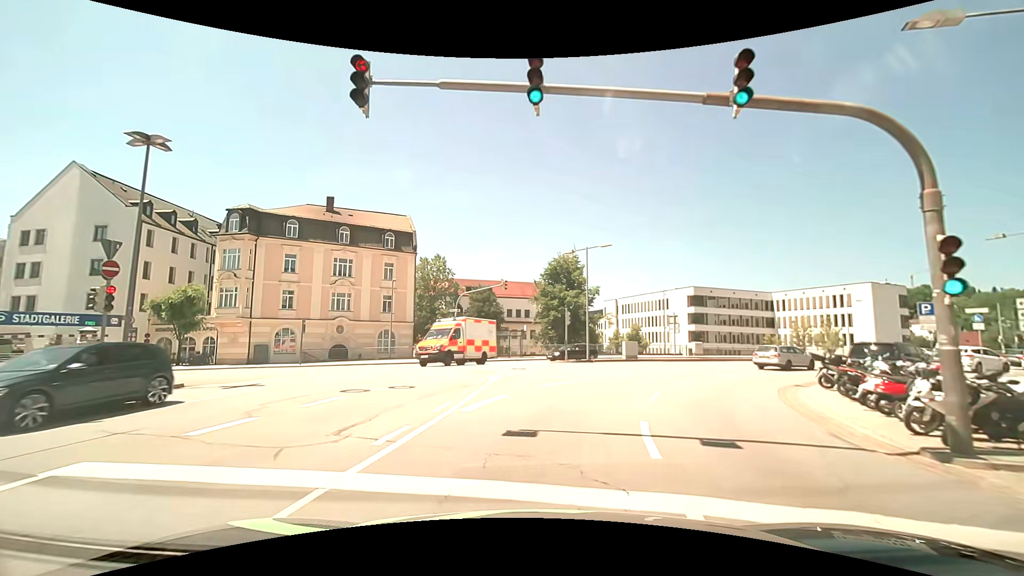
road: primary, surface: asphalt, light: Day
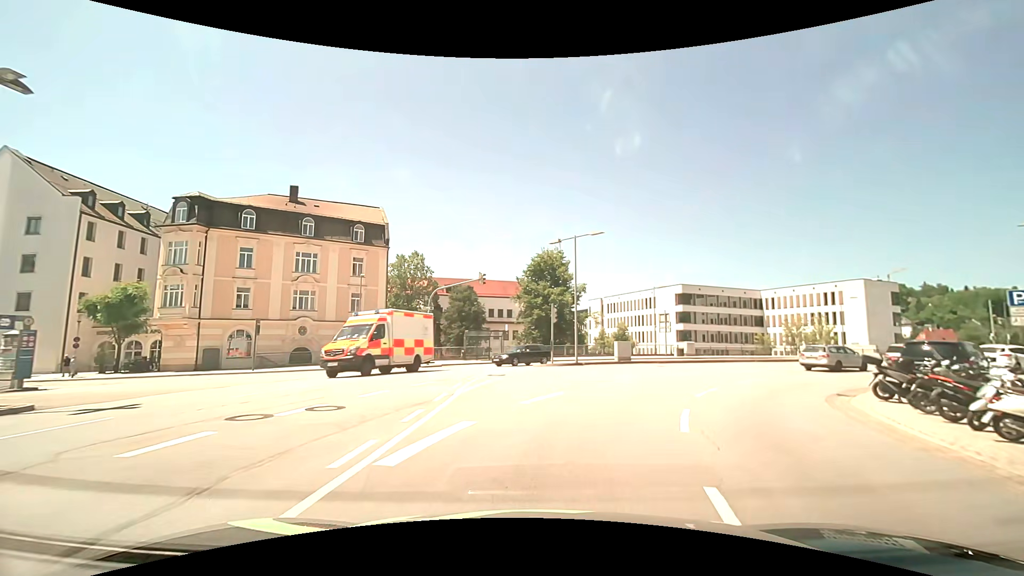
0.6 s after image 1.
(0.0, +4.0) m; +2°
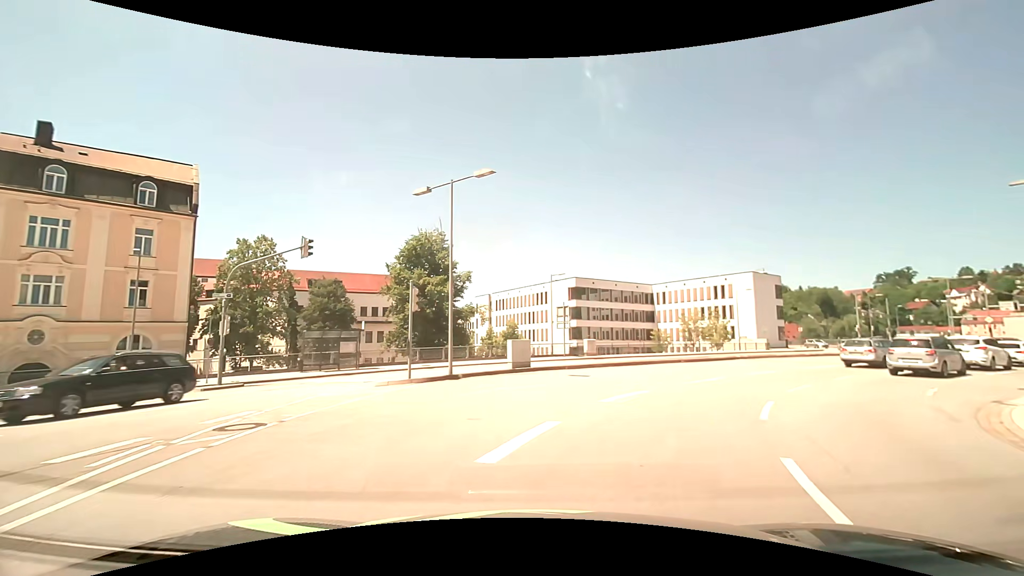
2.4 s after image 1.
(+1.0, +10.8) m; +13°
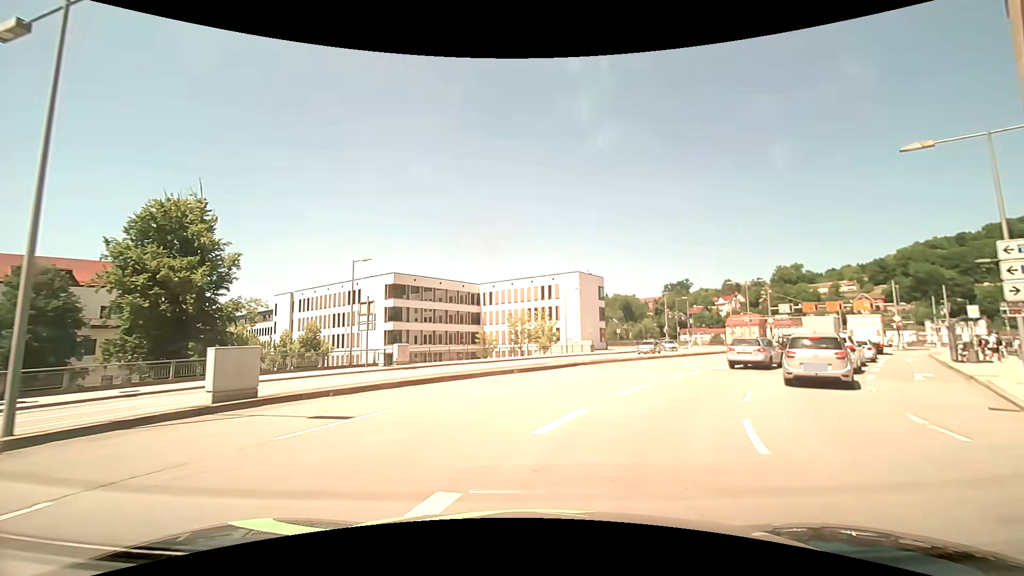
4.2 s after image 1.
(+1.5, +9.4) m; +19°
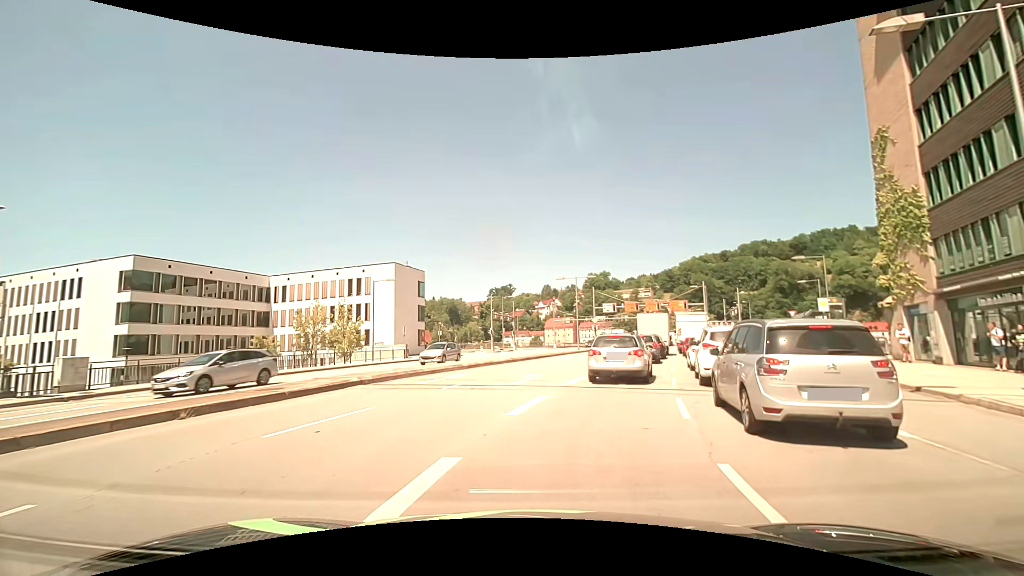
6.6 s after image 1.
(+1.8, +10.1) m; +19°
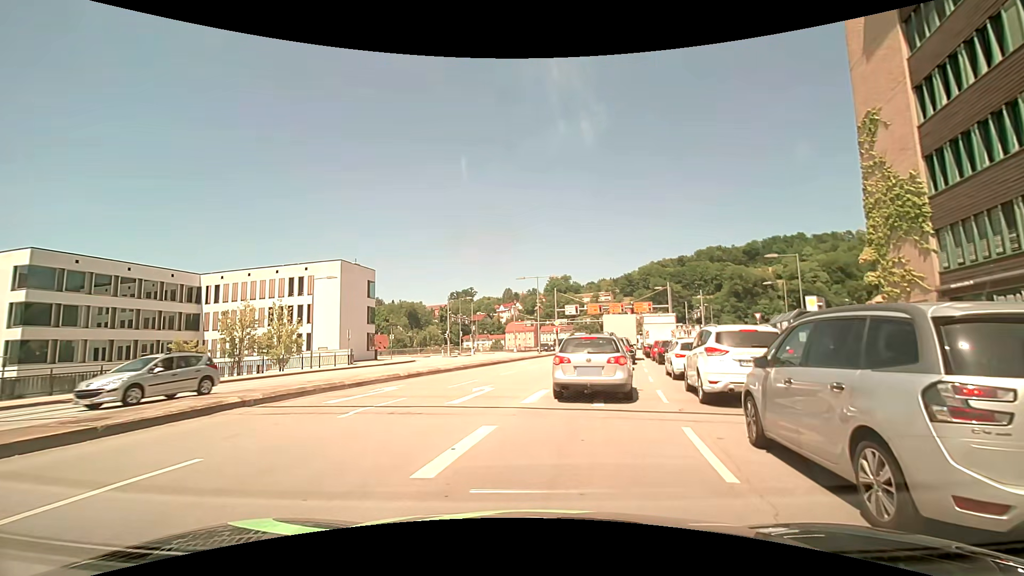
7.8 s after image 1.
(+0.2, +3.8) m; +4°
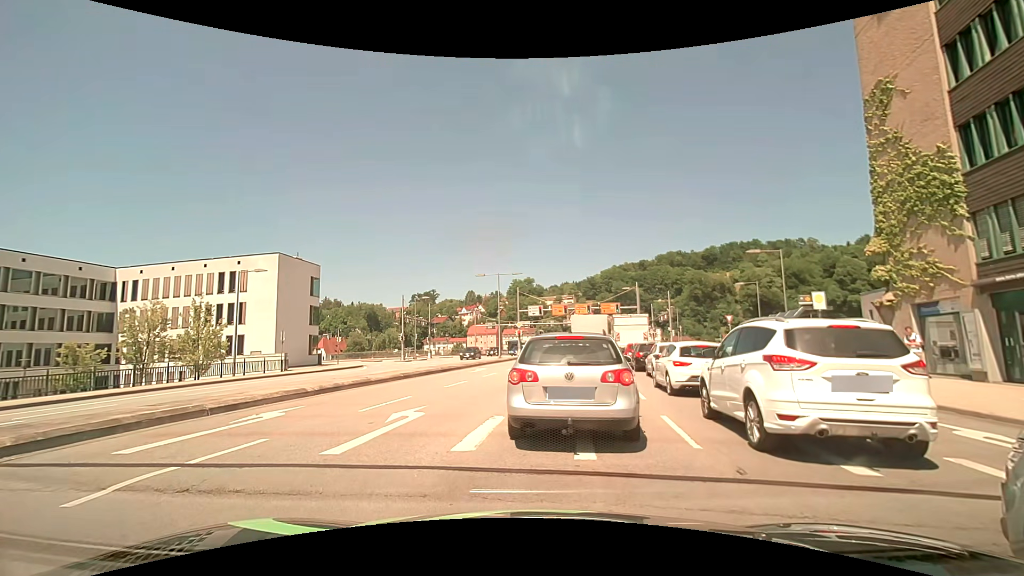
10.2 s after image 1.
(+0.2, +4.3) m; +3°
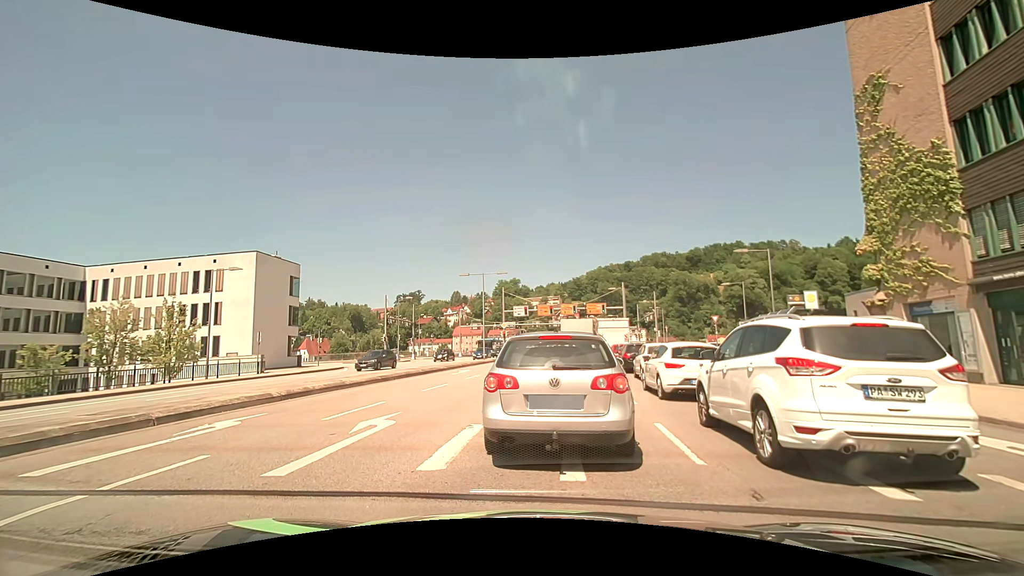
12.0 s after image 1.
(0.0, +0.8) m; 0°
(+1, +10) (+2, +20) (+4, +30) (+6, +40) (+7, +49) (+9, +59) (+11, +69) (+12, +79) (+14, +89) (+15, +99) m
